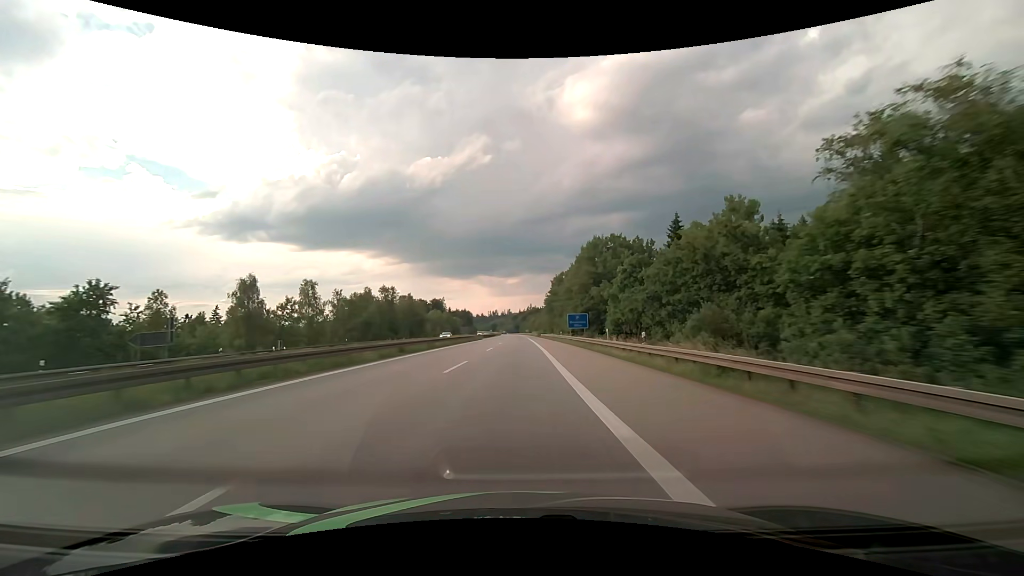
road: motorway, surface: asphalt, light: Day
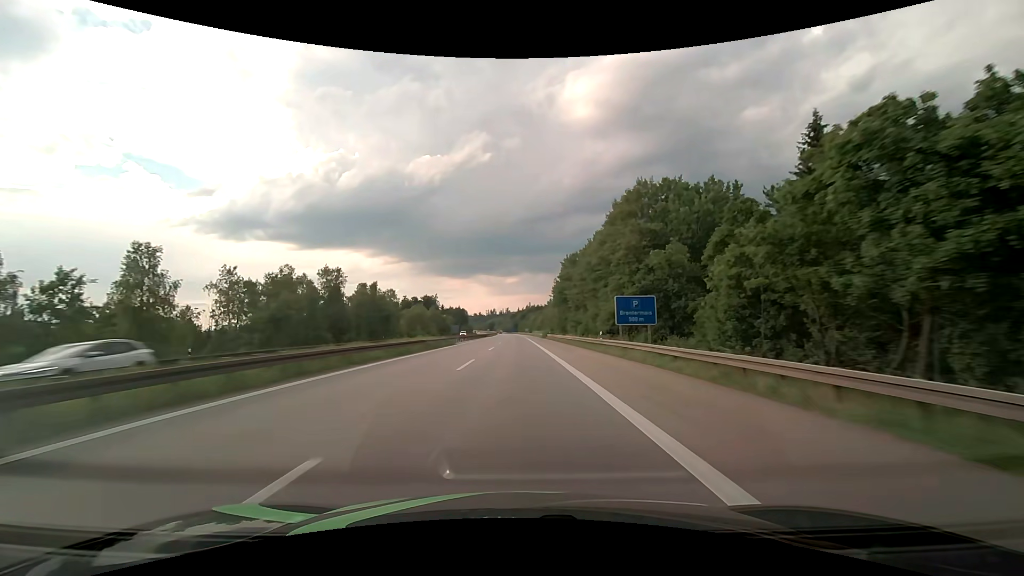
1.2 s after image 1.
(0.0, +35.2) m; 0°
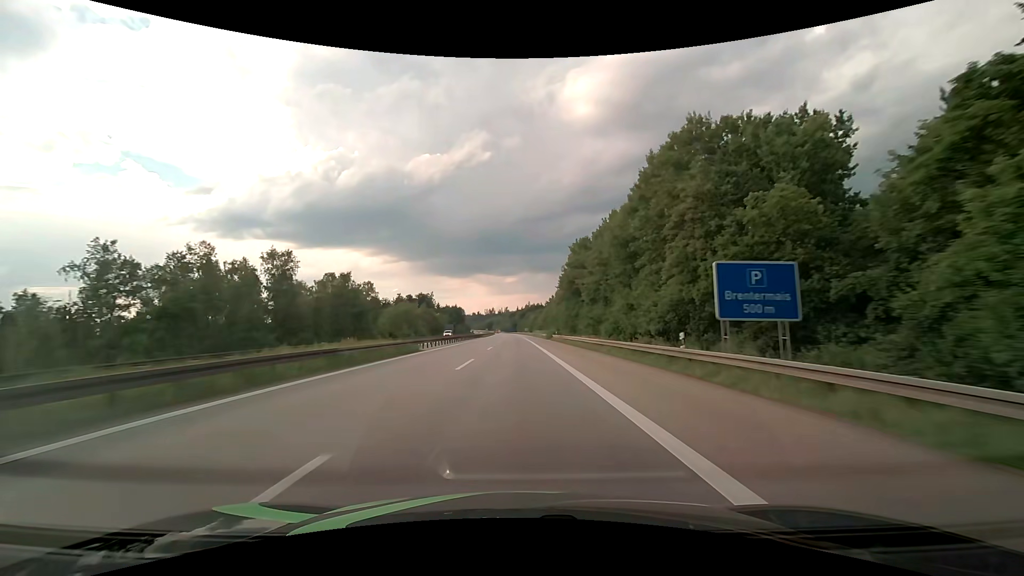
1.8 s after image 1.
(0.0, +17.9) m; 0°
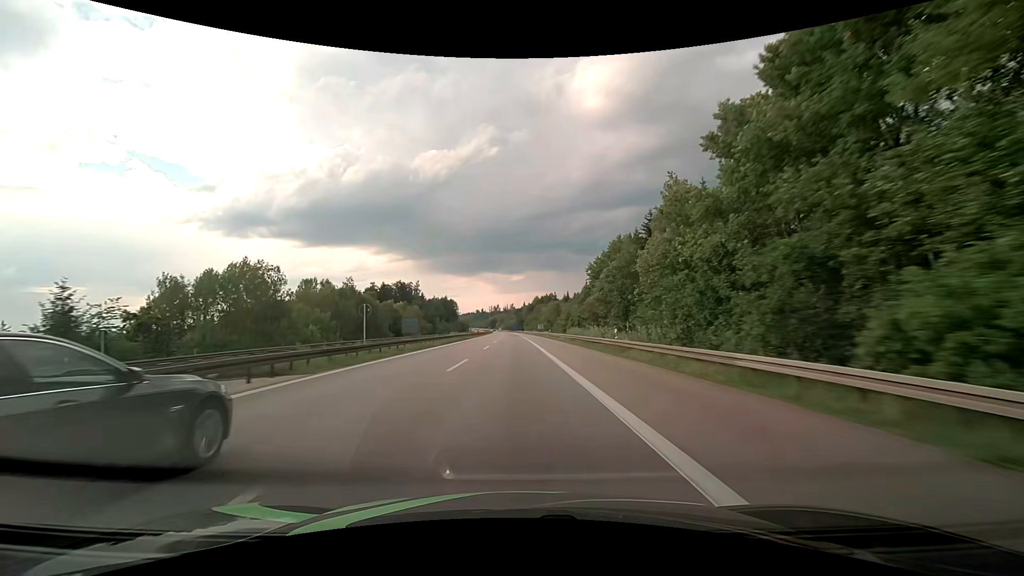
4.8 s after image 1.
(-0.4, +91.6) m; -1°
(0, +10) (0, +20) (0, +30) (0, +40) (0, +50) (0, +60) (-1, +70) (-1, +80) (-1, +90) (-1, +100) m
